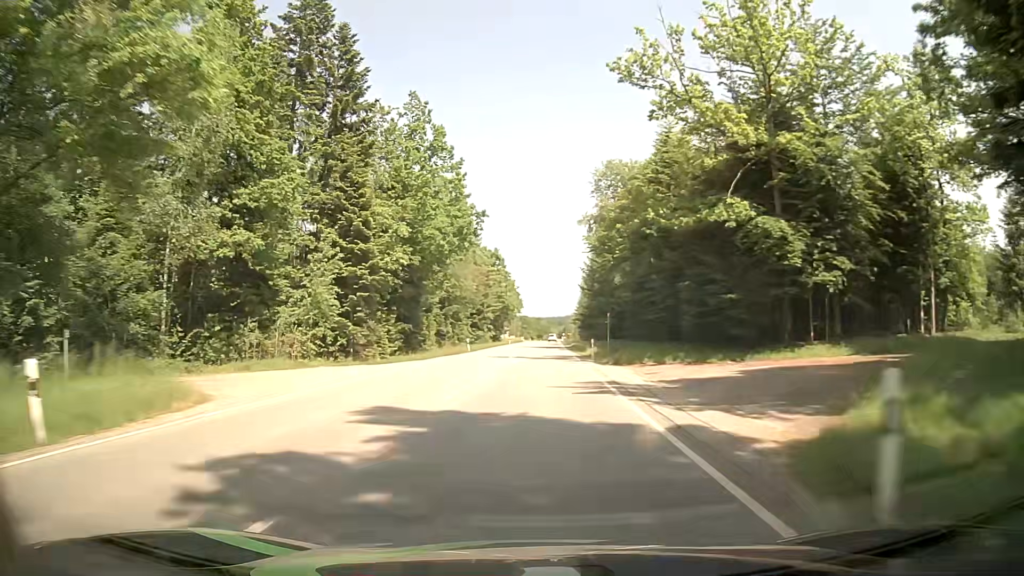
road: secondary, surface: asphalt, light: Day
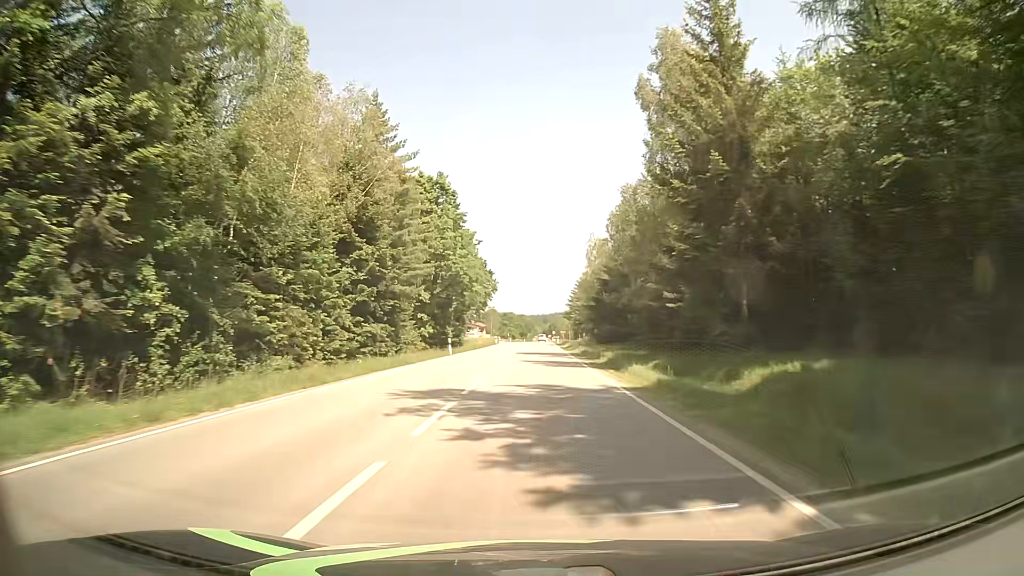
(+0.5, +58.1) m; +2°
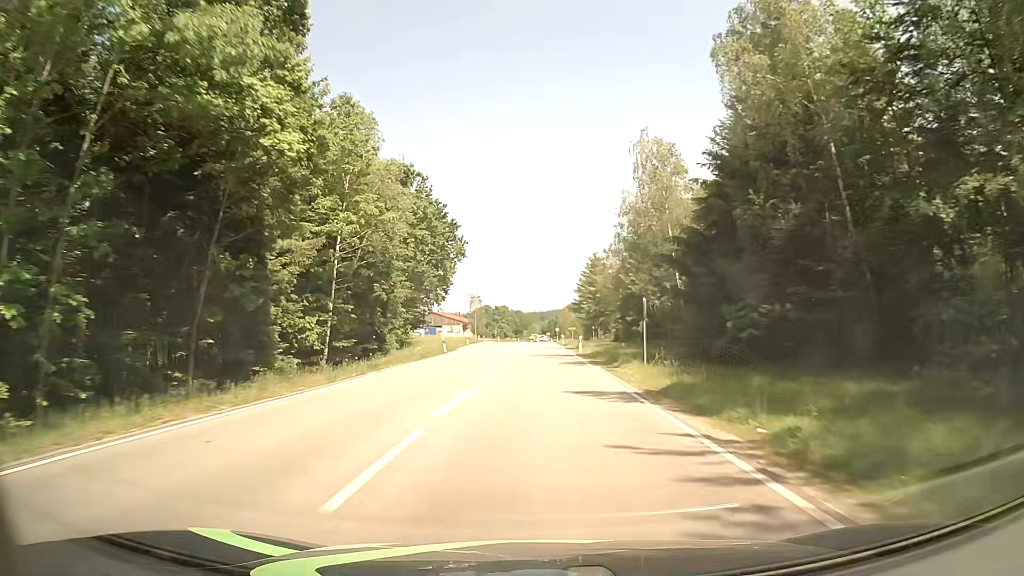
(-0.2, +51.2) m; +1°
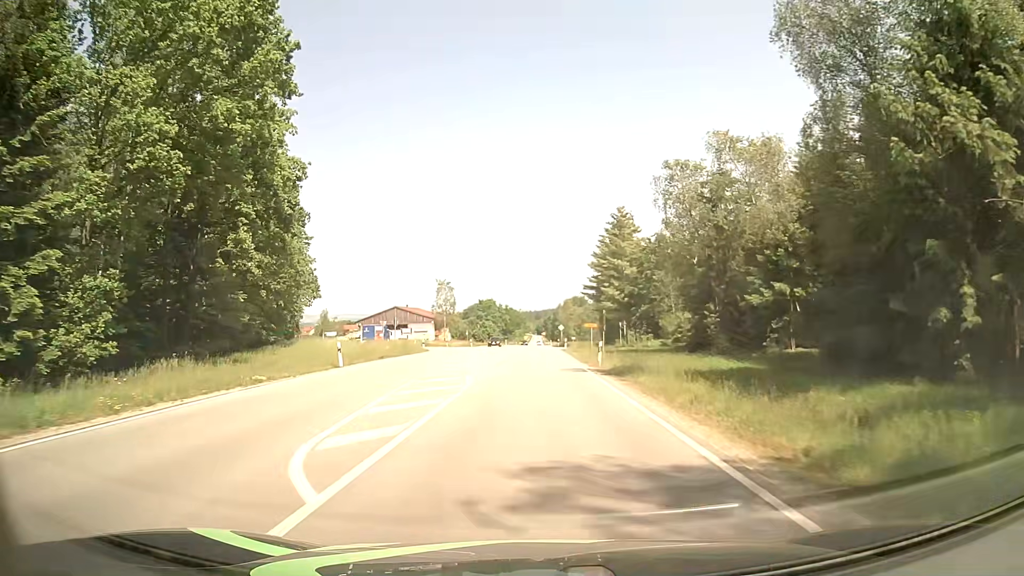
(-0.4, +49.3) m; 0°
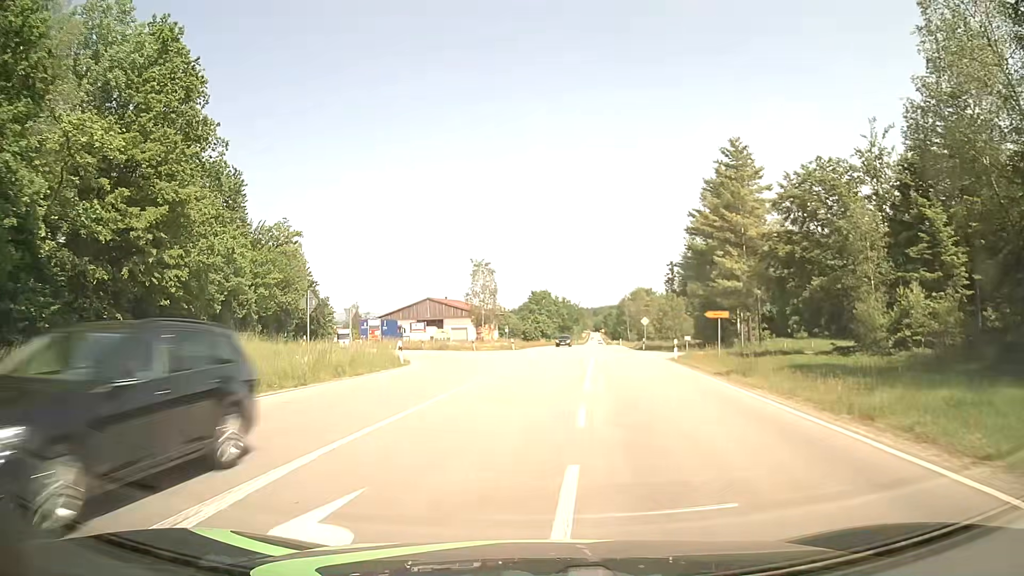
(-1.5, +29.9) m; -5°
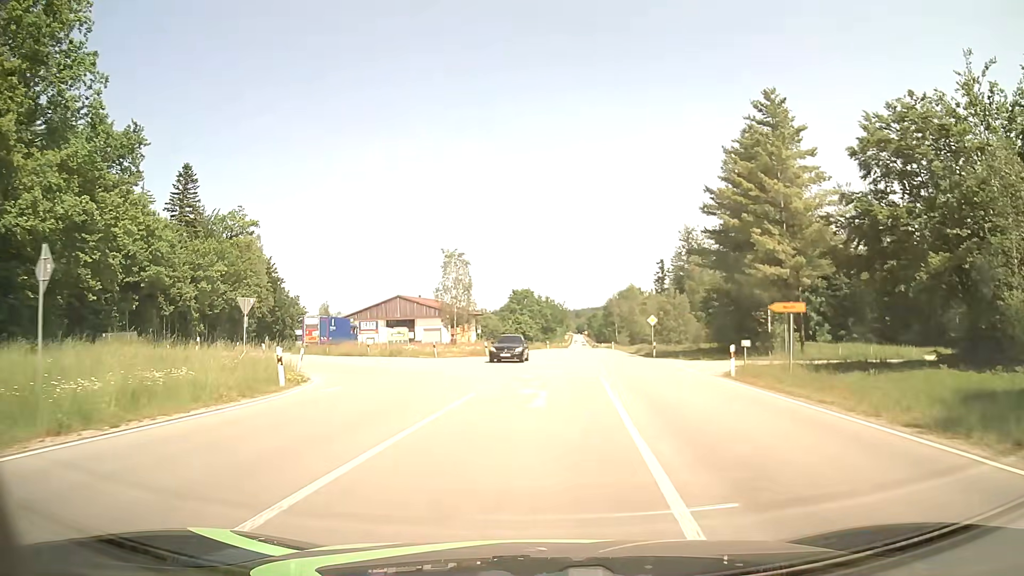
(0.0, +13.1) m; +1°
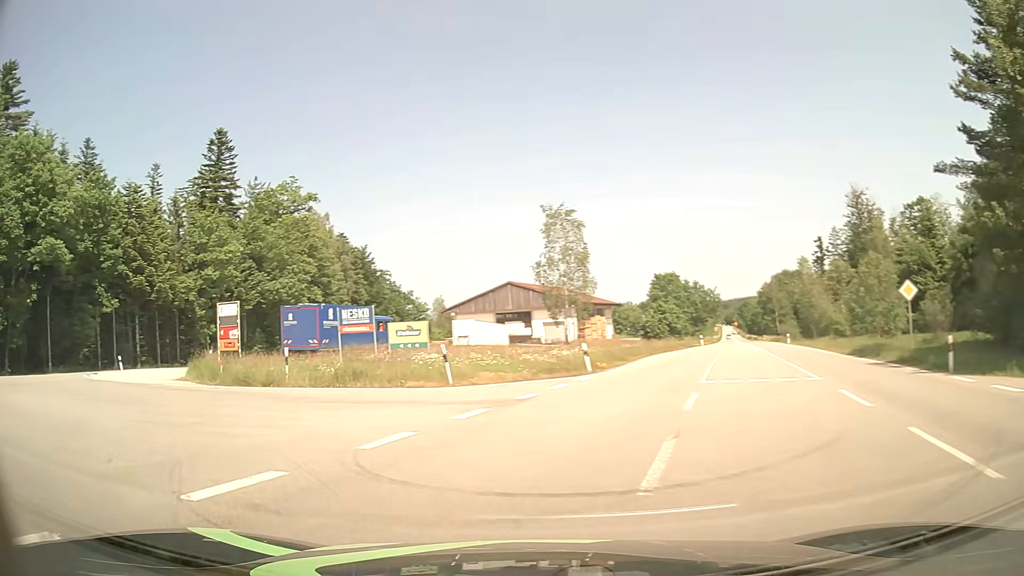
(+0.2, +25.8) m; -13°
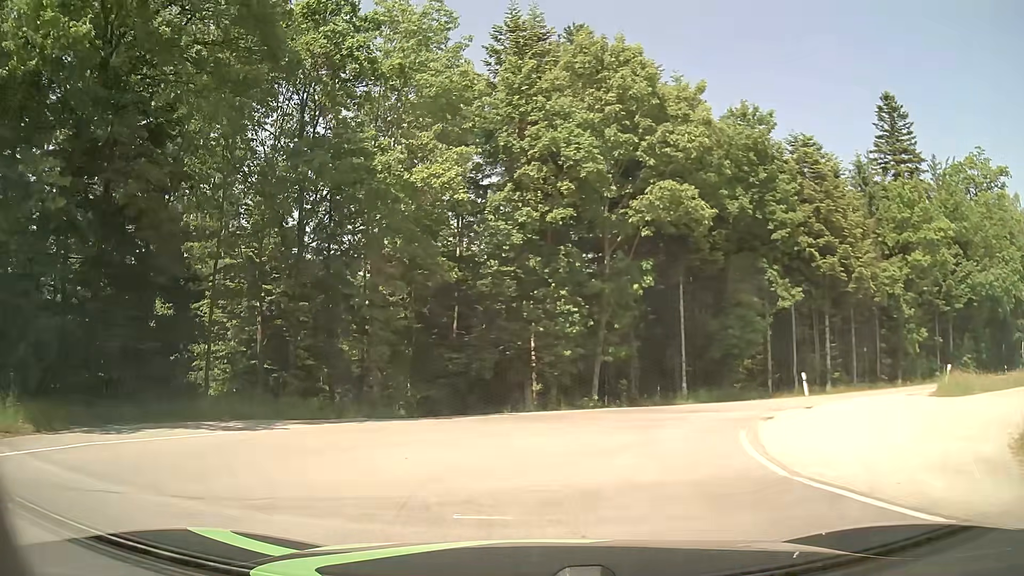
(-8.7, +13.1) m; -58°
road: tertiary
(+1, +10) (+6, +19) (+13, +25) (+21, +31) (+30, +37) (+38, +43) (+46, +48) (+54, +54) (+62, +60) (+70, +66) m
